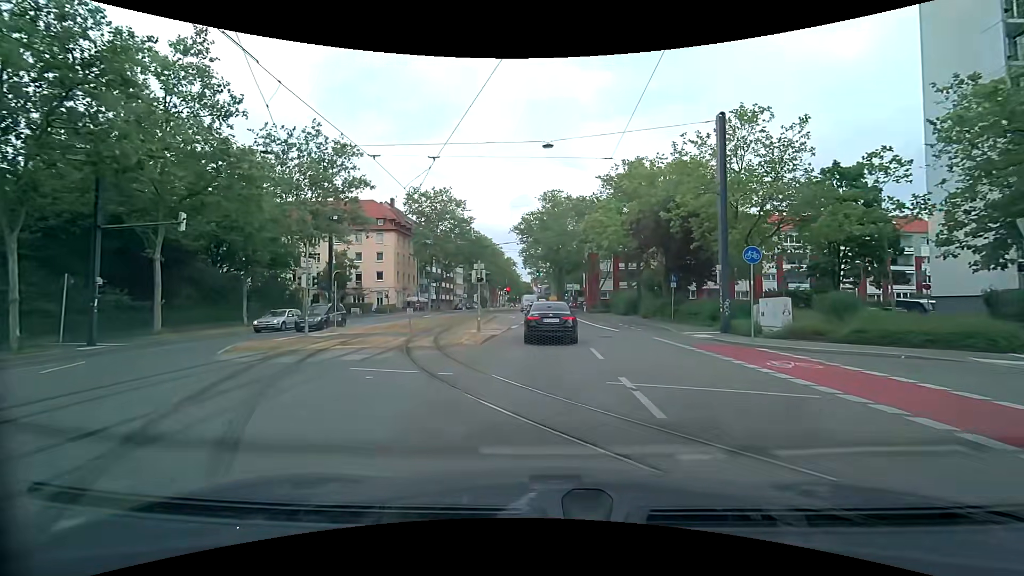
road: secondary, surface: asphalt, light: Day
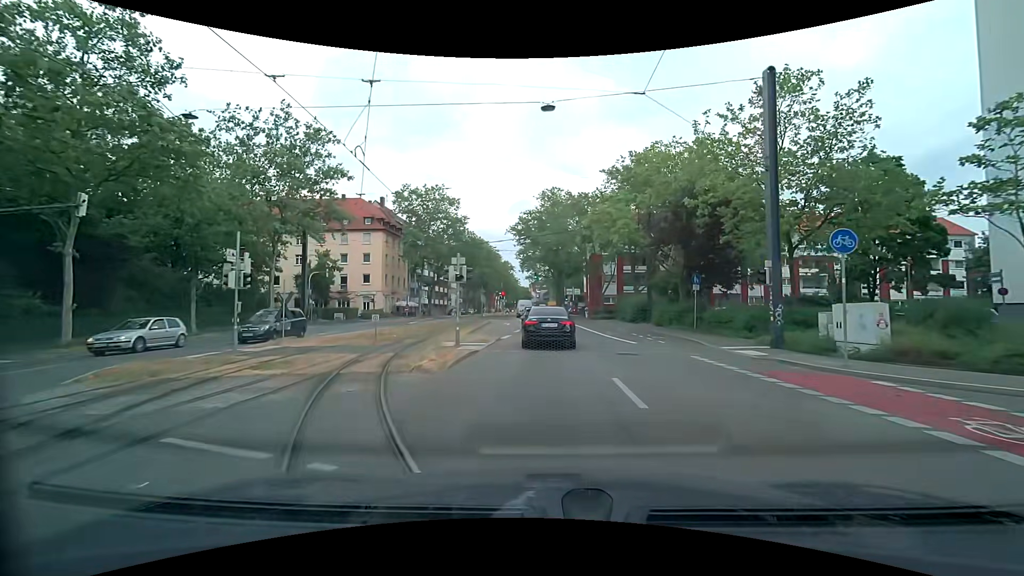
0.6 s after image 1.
(0.0, +5.3) m; +1°
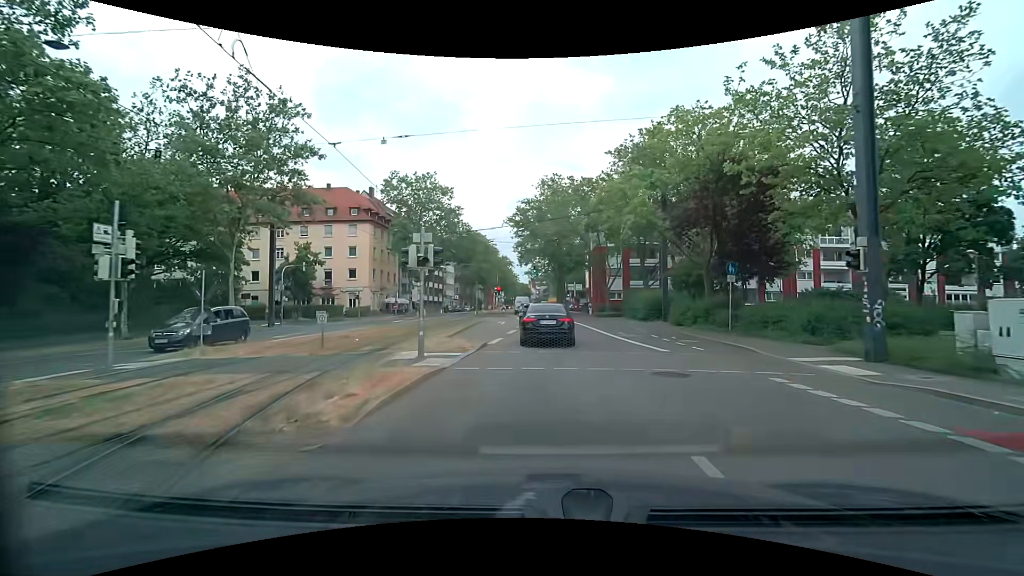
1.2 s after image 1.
(0.0, +5.3) m; -1°
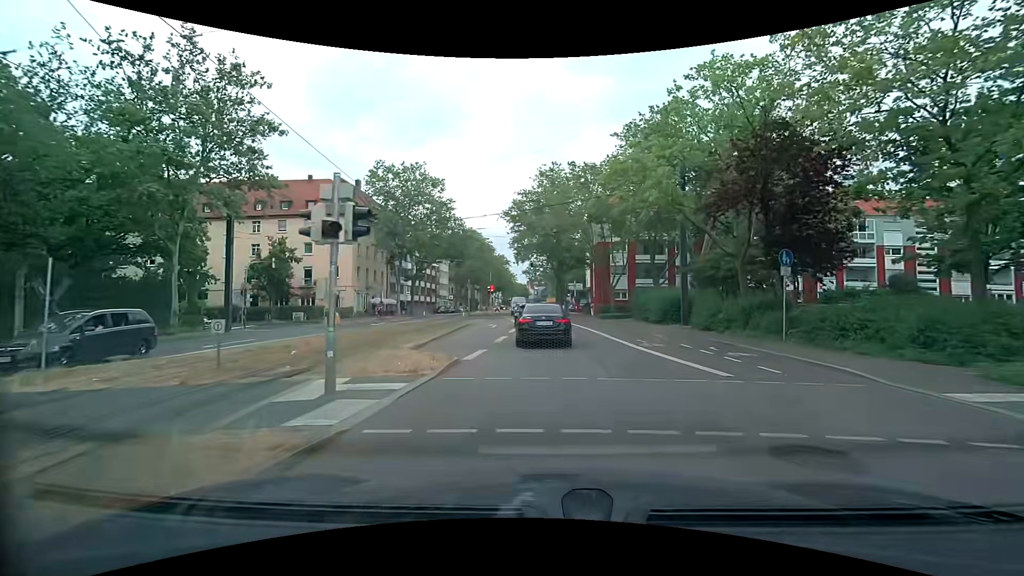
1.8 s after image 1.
(0.0, +5.3) m; 0°
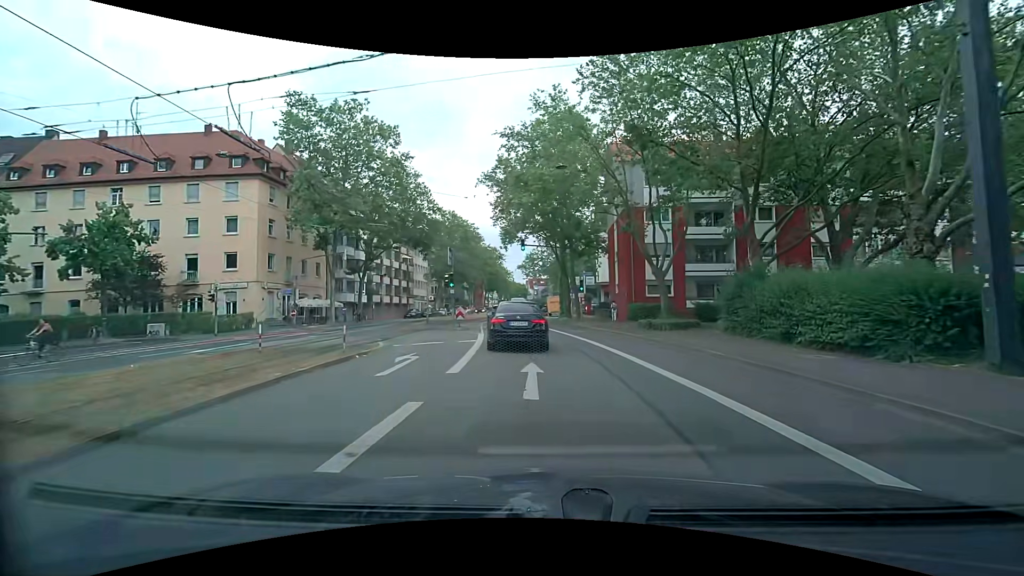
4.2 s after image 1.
(+0.2, +20.7) m; +1°
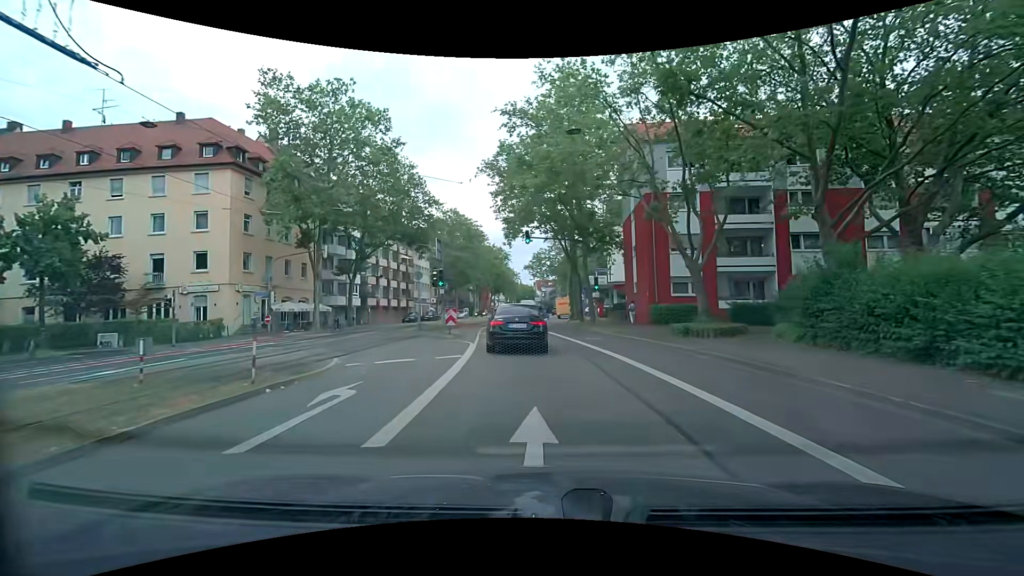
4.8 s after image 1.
(0.0, +4.9) m; -1°
